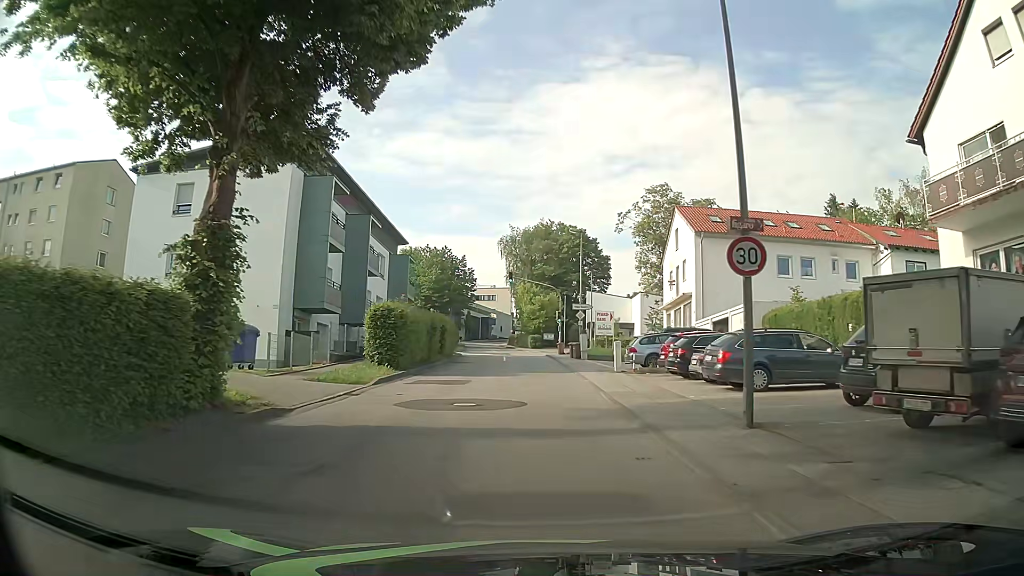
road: unclassified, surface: asphalt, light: Day
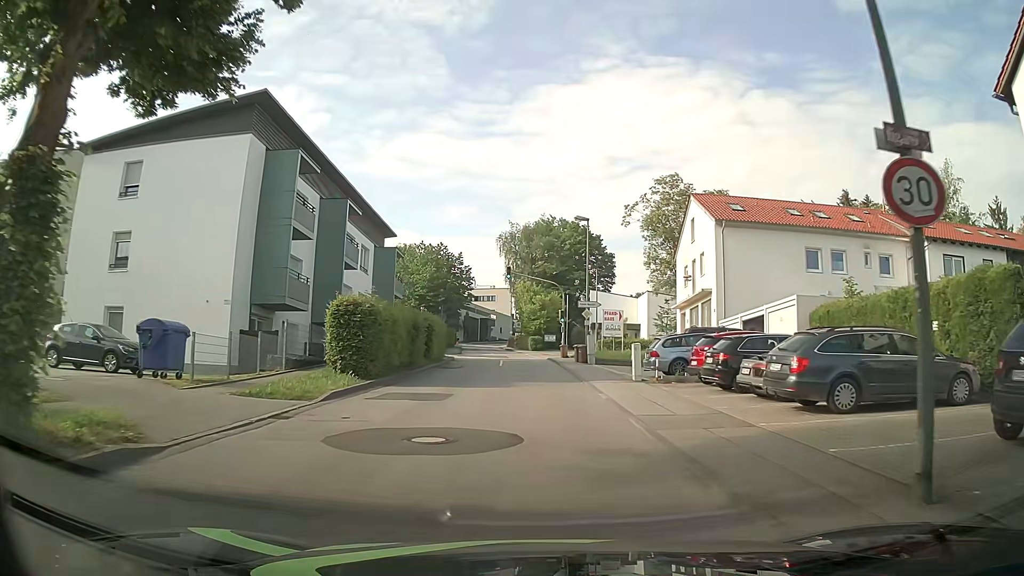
(0.0, +4.8) m; -1°
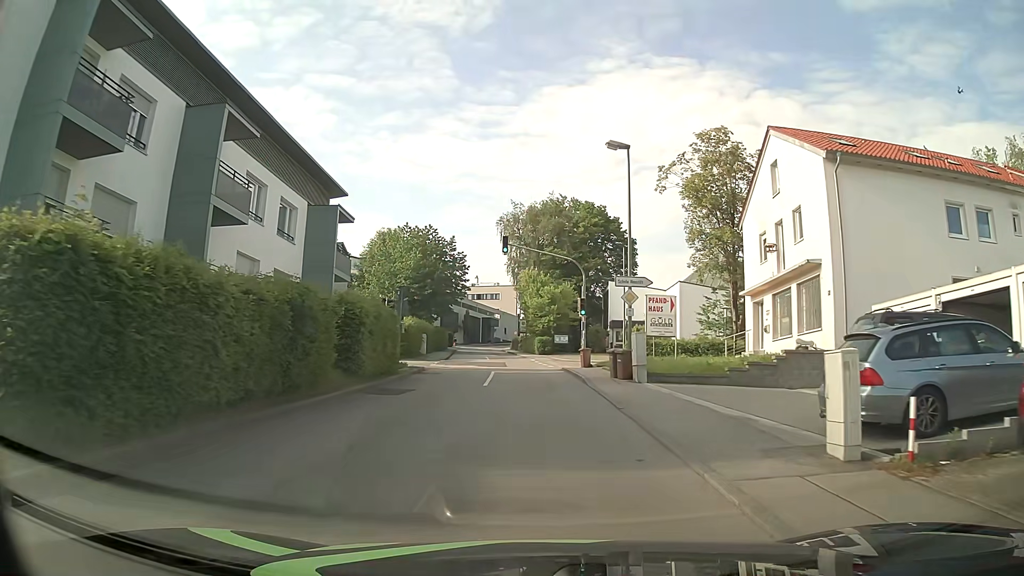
(0.0, +14.4) m; 0°
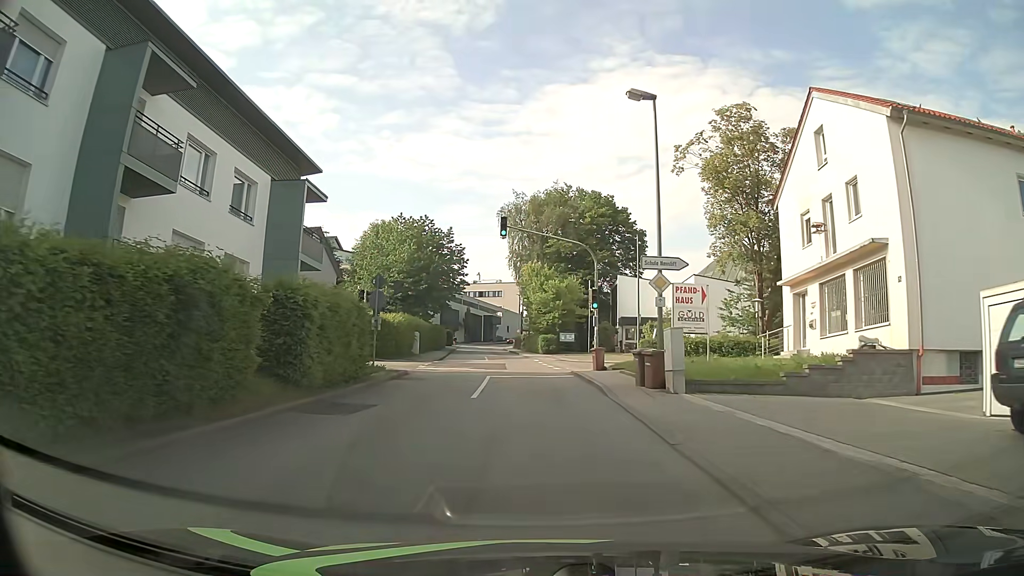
(0.0, +4.8) m; 0°
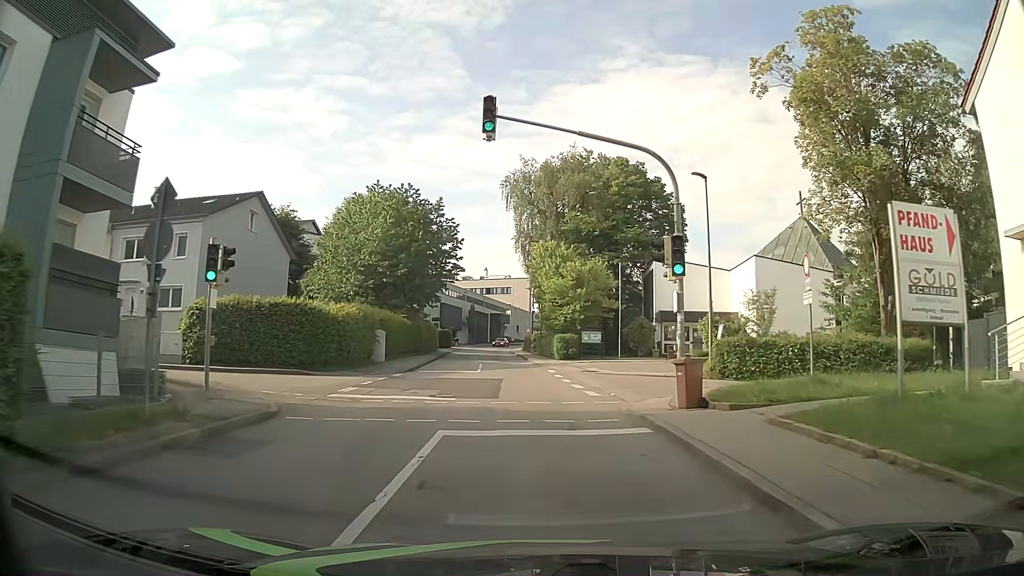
(0.0, +14.4) m; 0°
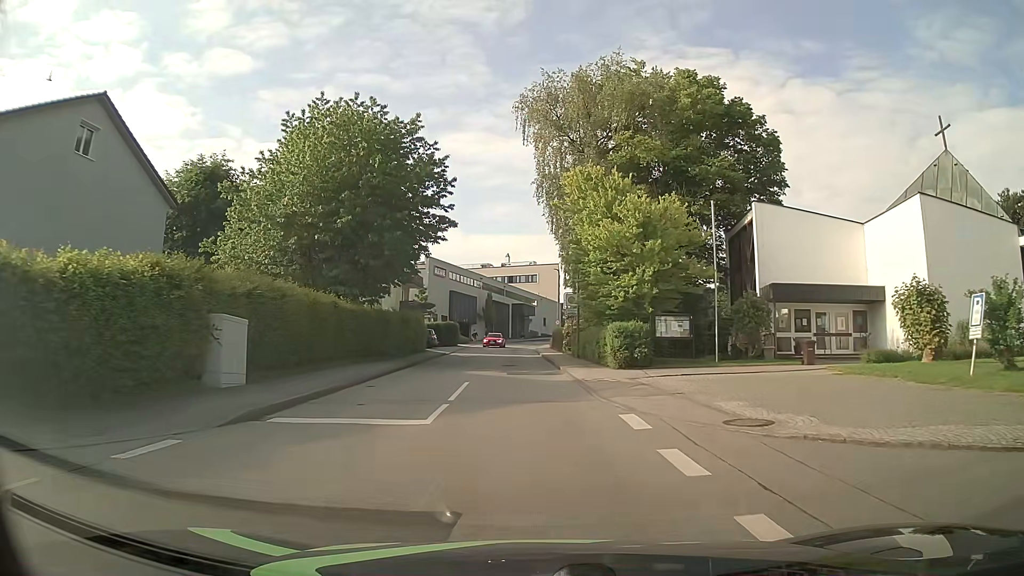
(-0.3, +19.3) m; -3°
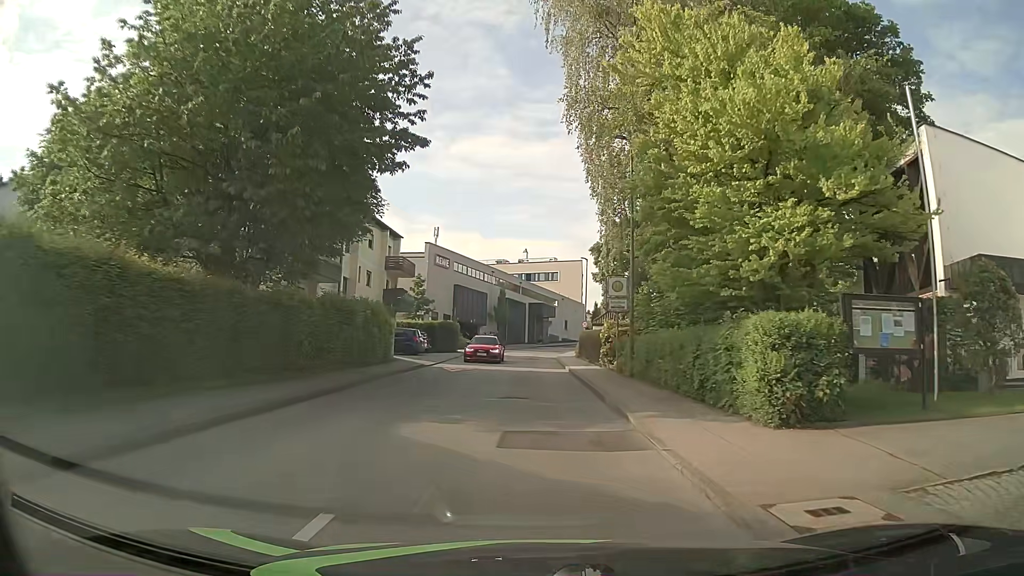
(-0.3, +14.5) m; -2°
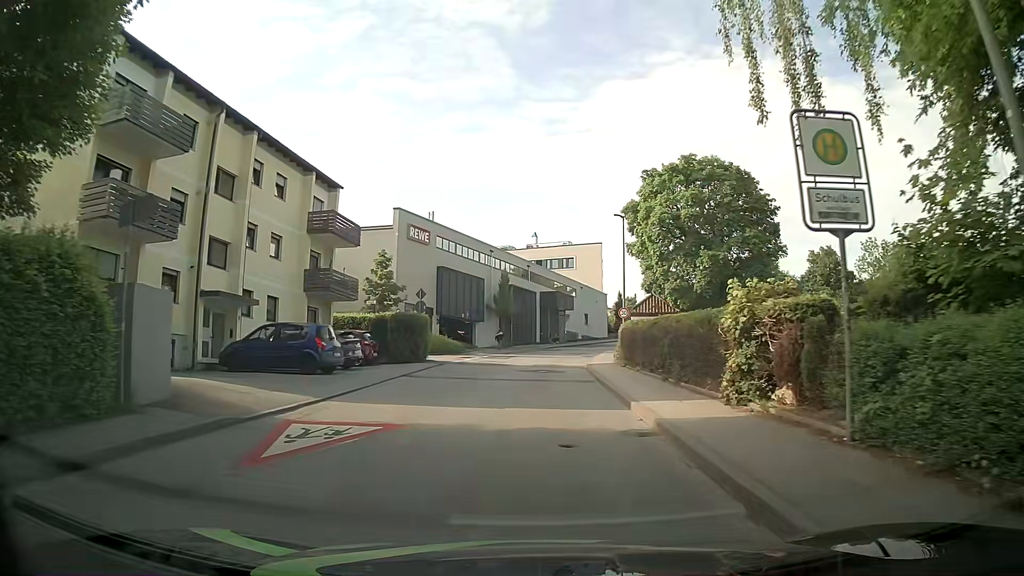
(-0.1, +19.3) m; -1°
(0, +10) (0, +20) (0, +30) (+1, +40) (+2, +50) (+4, +60) (+7, +69) (+11, +79) (+14, +88) (+19, +97) m
